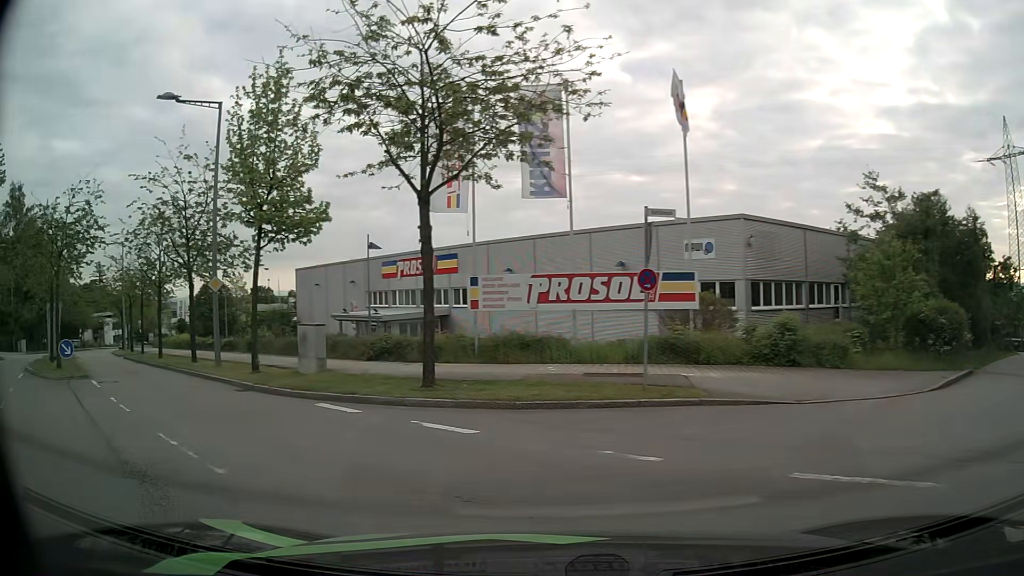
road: secondary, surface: asphalt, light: Day
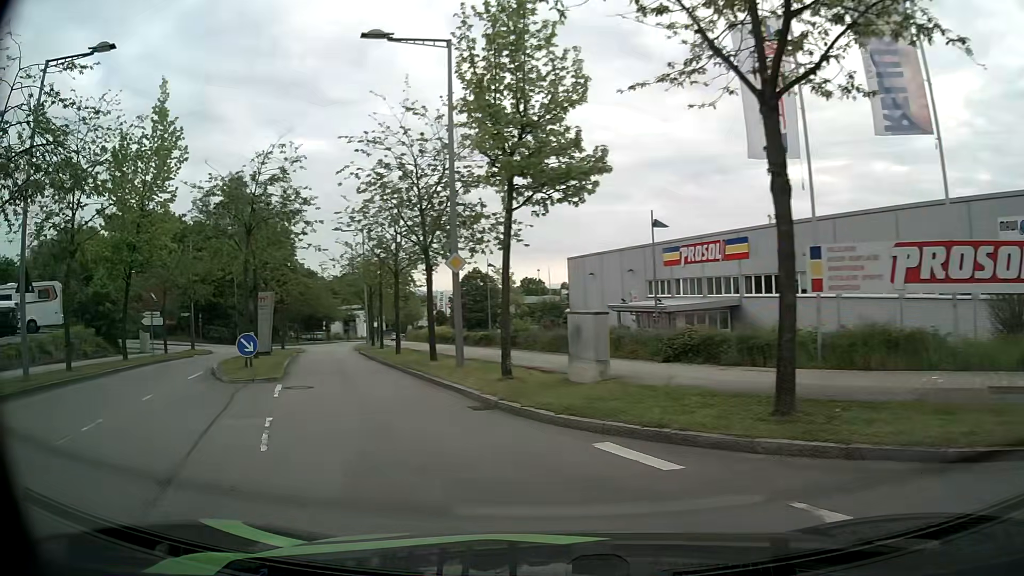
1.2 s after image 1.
(-1.1, +5.2) m; -23°
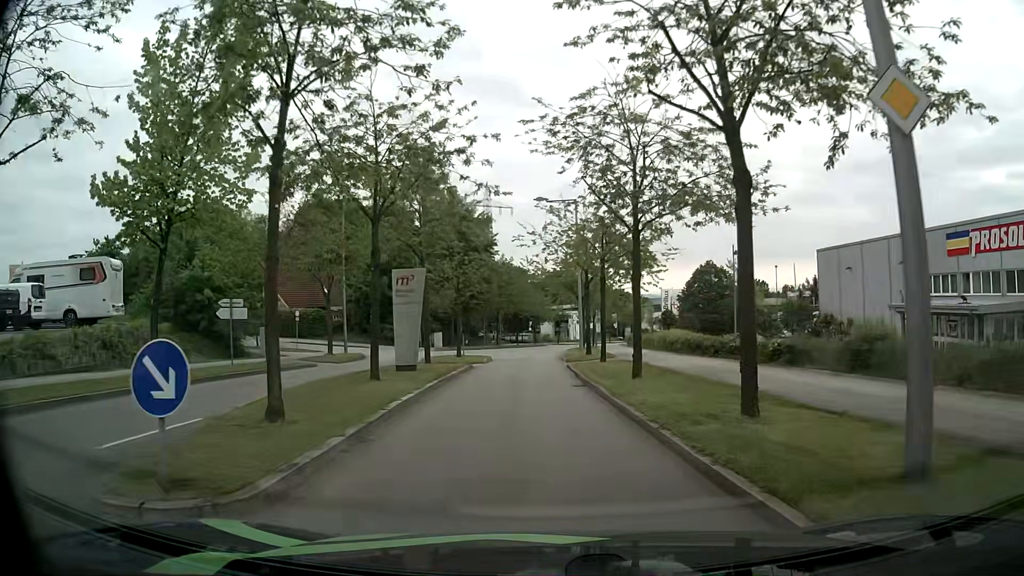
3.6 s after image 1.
(-2.8, +12.9) m; -17°
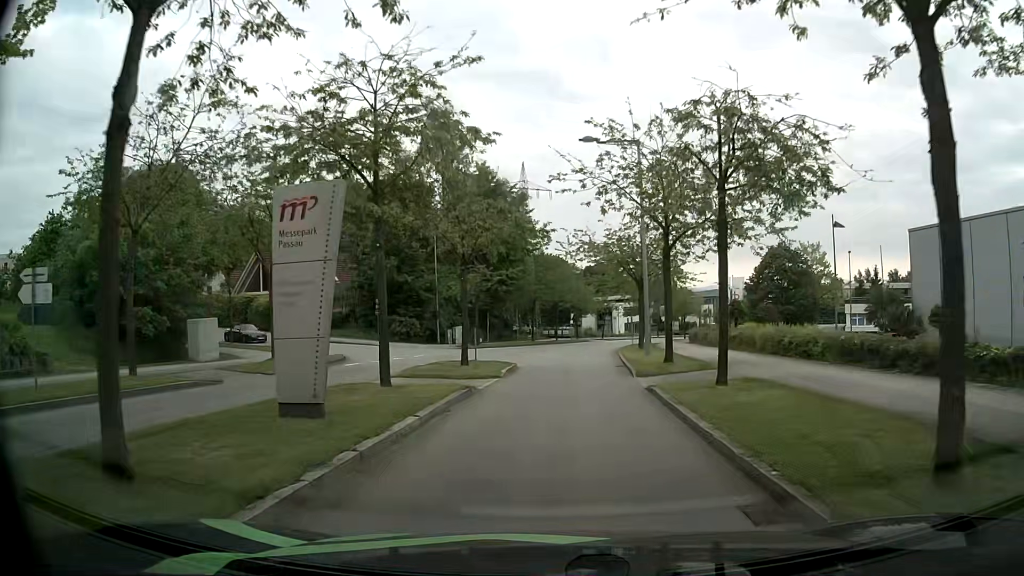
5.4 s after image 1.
(-0.4, +11.8) m; -3°
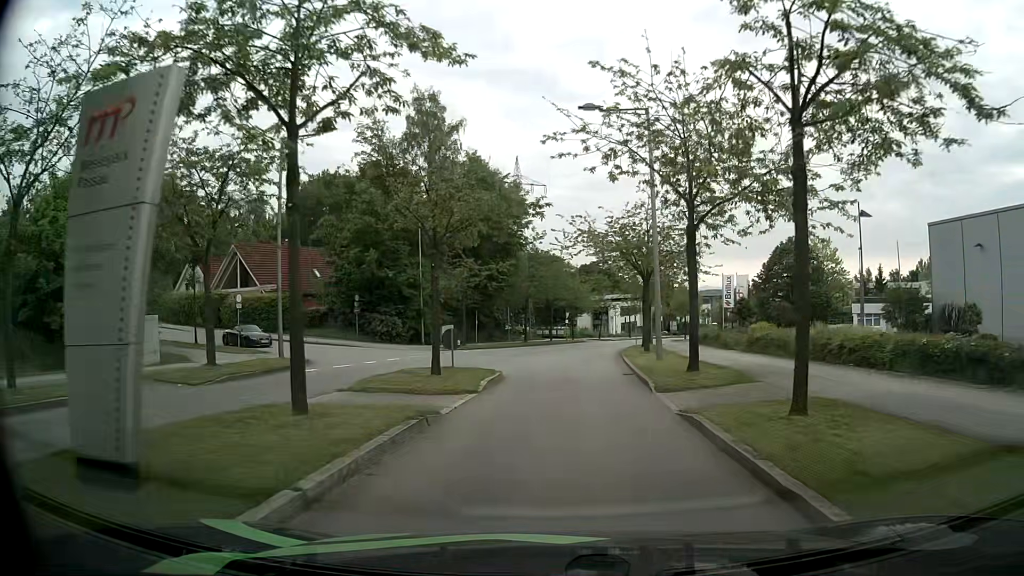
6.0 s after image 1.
(0.0, +4.3) m; +1°
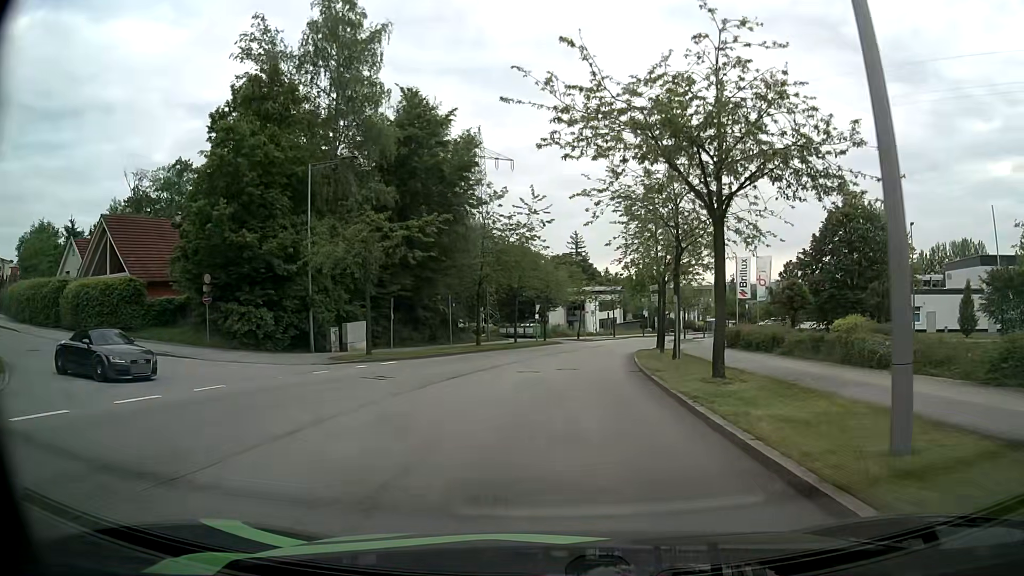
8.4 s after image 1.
(+0.4, +18.2) m; +2°
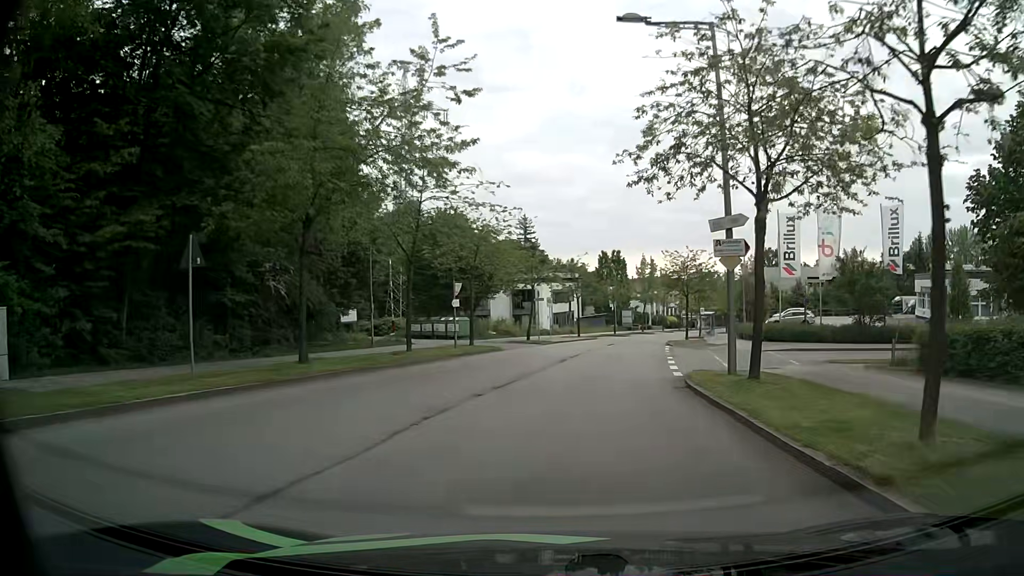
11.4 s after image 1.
(+1.0, +24.3) m; +4°
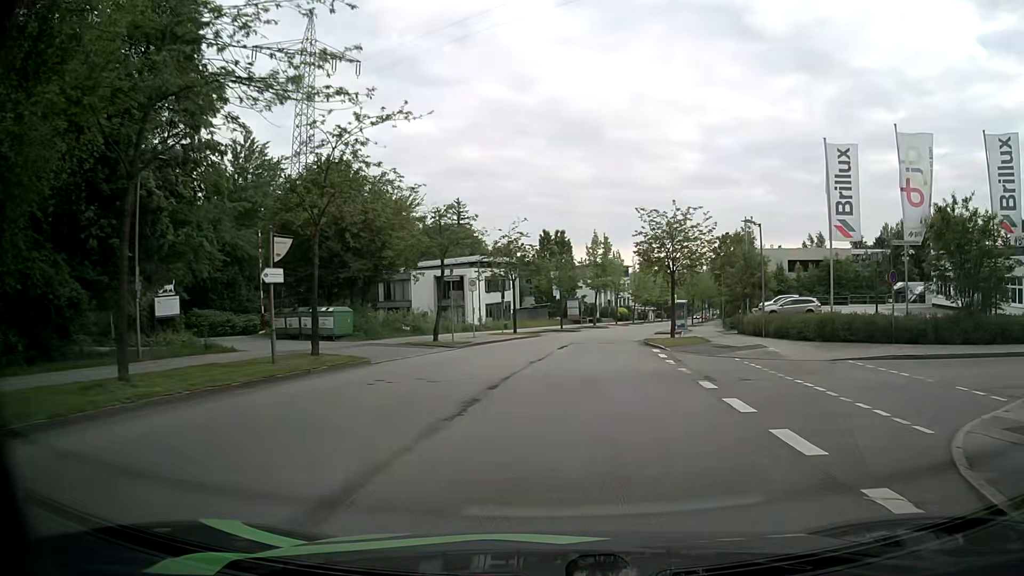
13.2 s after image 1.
(+0.8, +15.6) m; +6°
